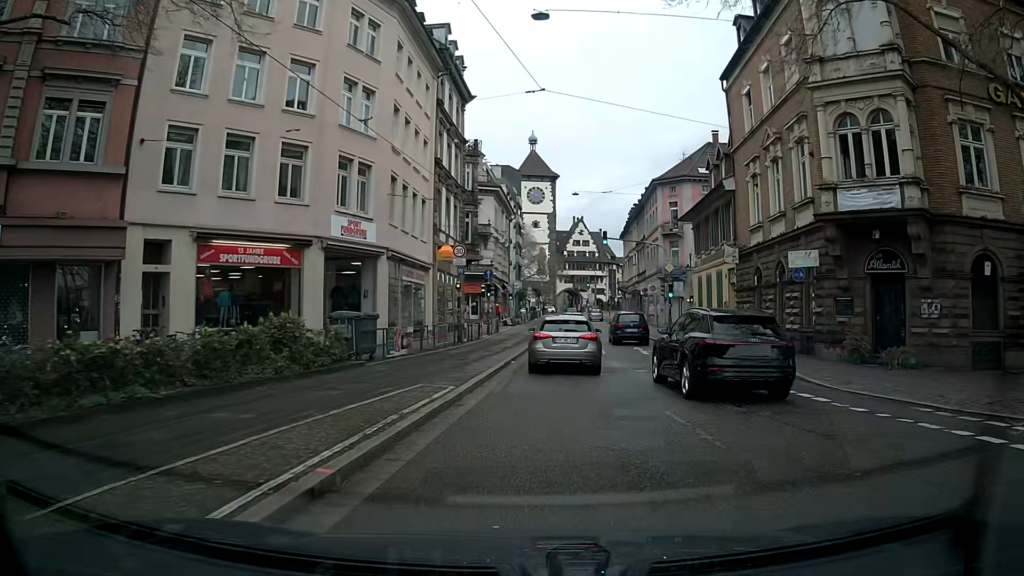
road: primary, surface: asphalt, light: Day
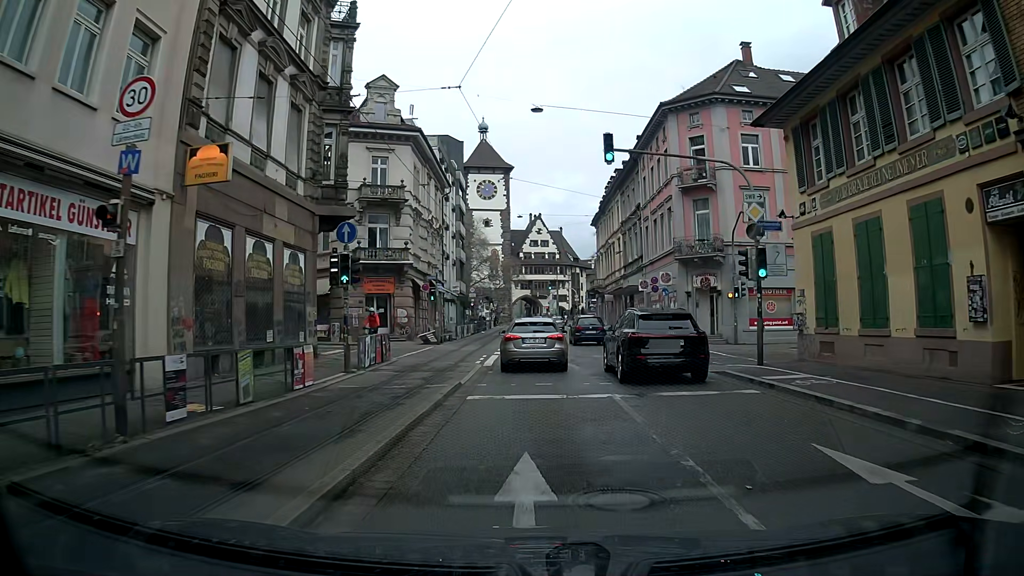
(+0.8, +23.4) m; +3°
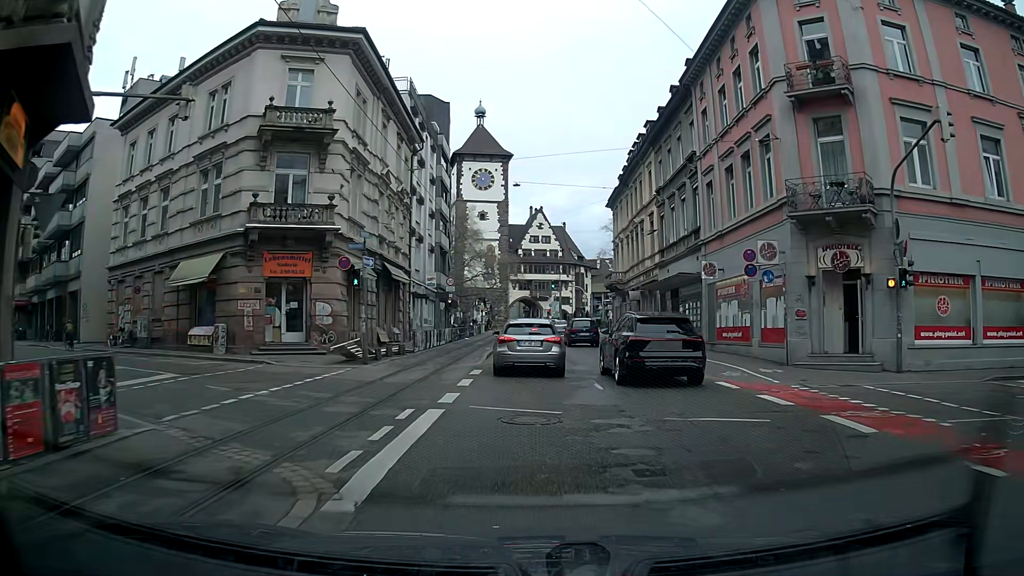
(-0.2, +16.1) m; -1°
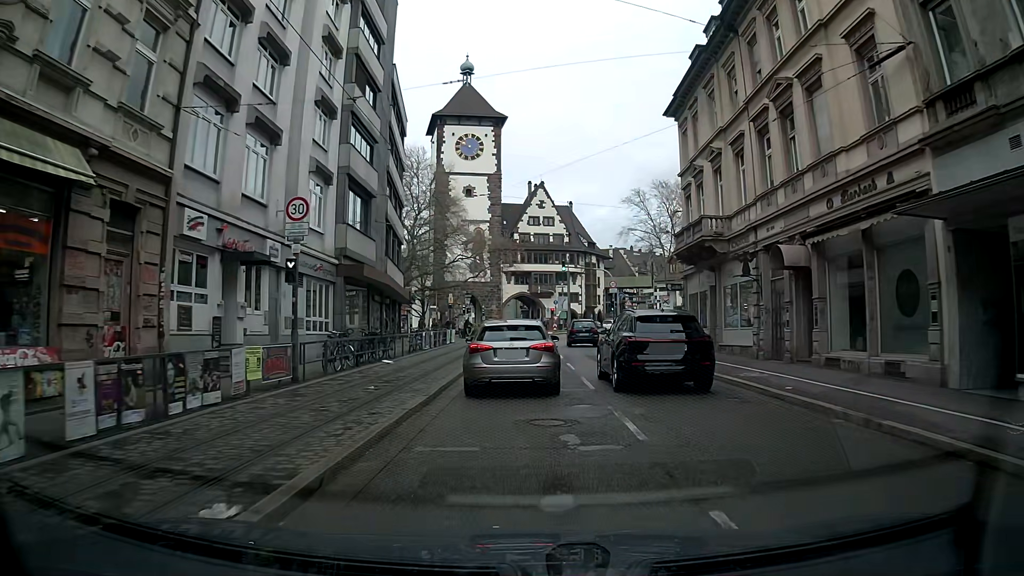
(+0.3, +29.4) m; +1°
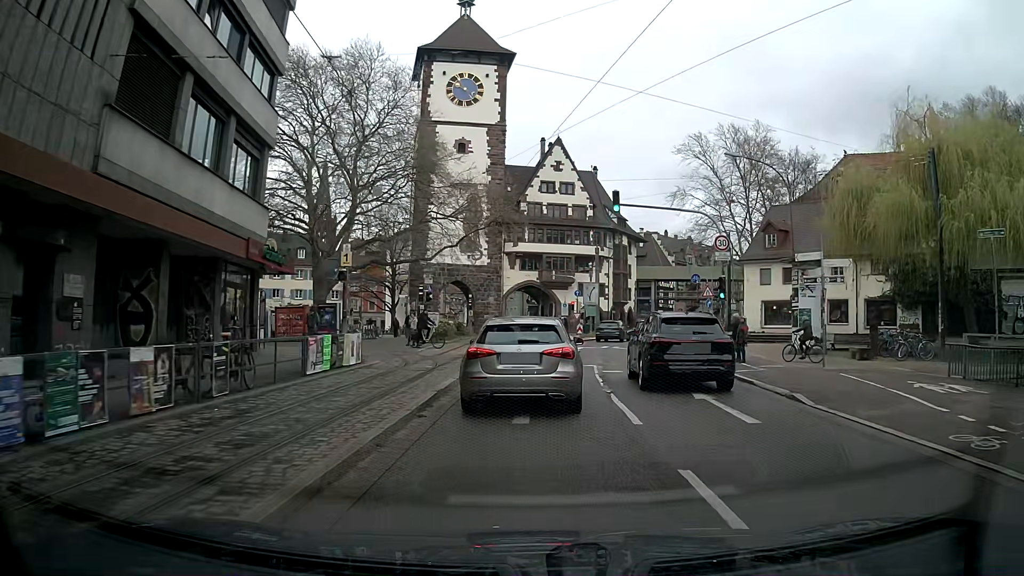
(-0.2, +28.5) m; -1°
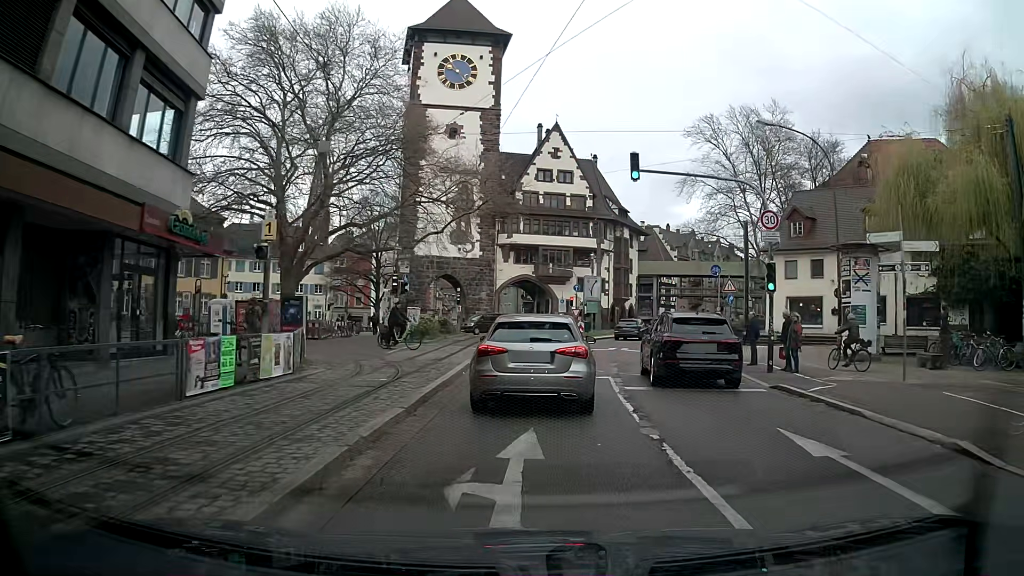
(0.0, +5.5) m; -1°
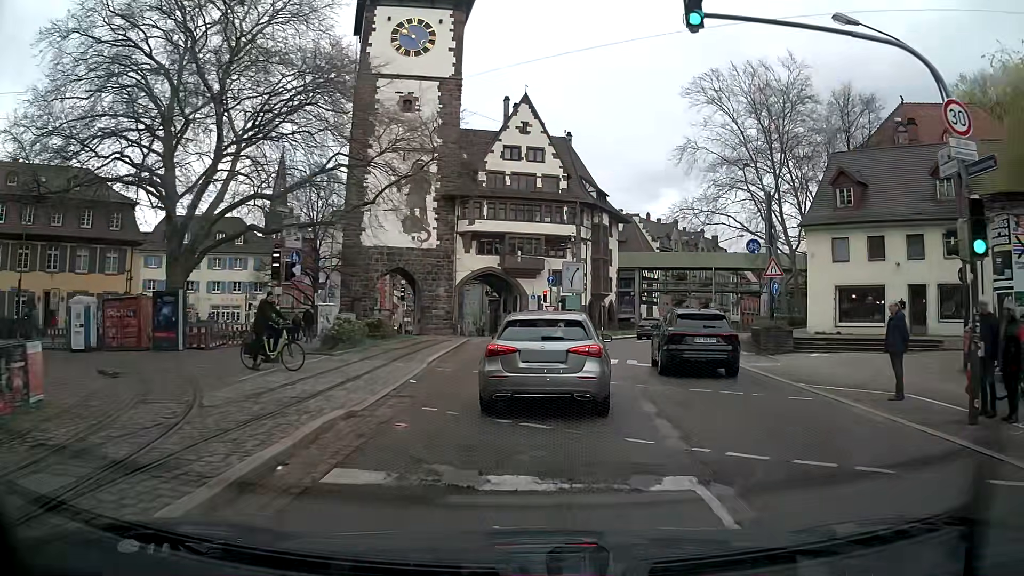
(+0.4, +10.8) m; +3°
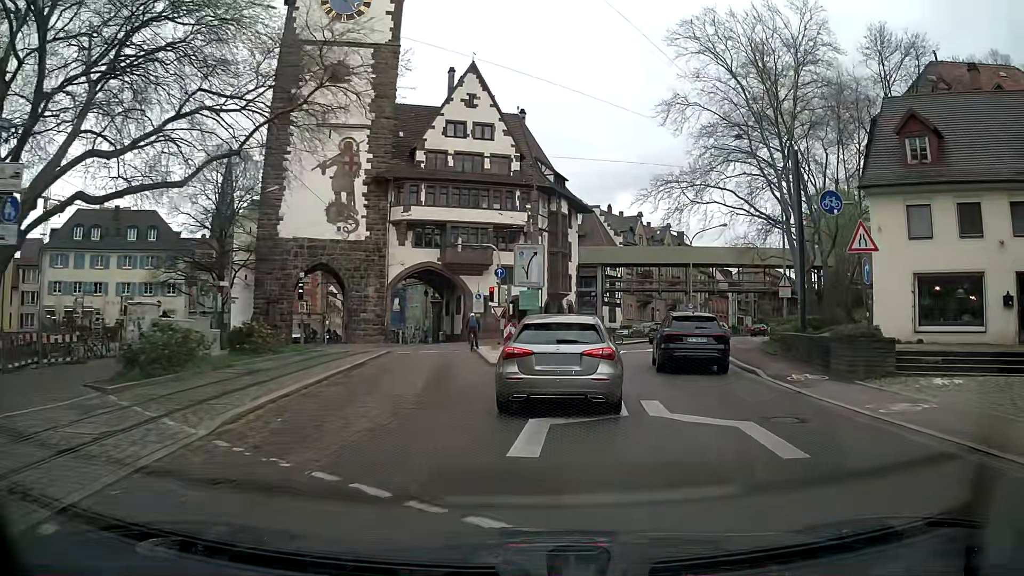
(+0.4, +10.6) m; +4°
(0, +10) (+2, +20) (+4, +30) (+7, +39) (+11, +48) (+15, +57) (+20, +66) (+25, +75) (+30, +83) (+35, +92) m
